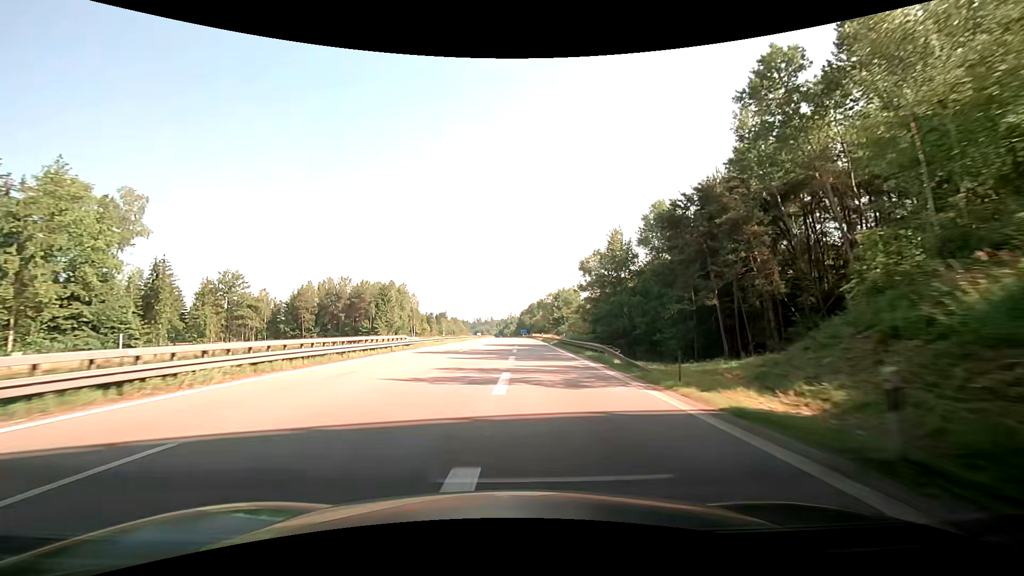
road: motorway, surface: asphalt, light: Day
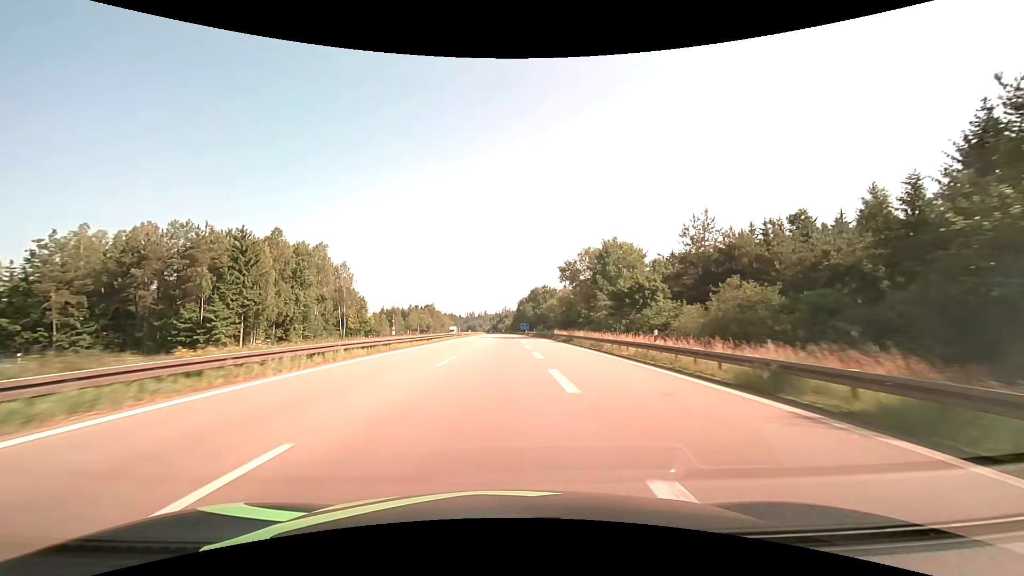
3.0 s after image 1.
(-0.2, +73.5) m; +1°
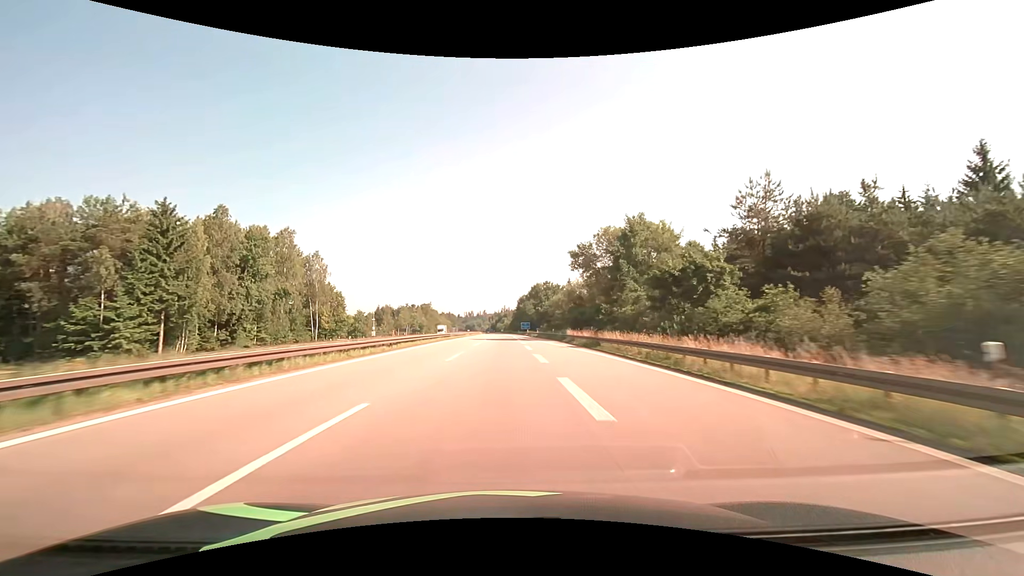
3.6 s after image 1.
(0.0, +15.0) m; 0°
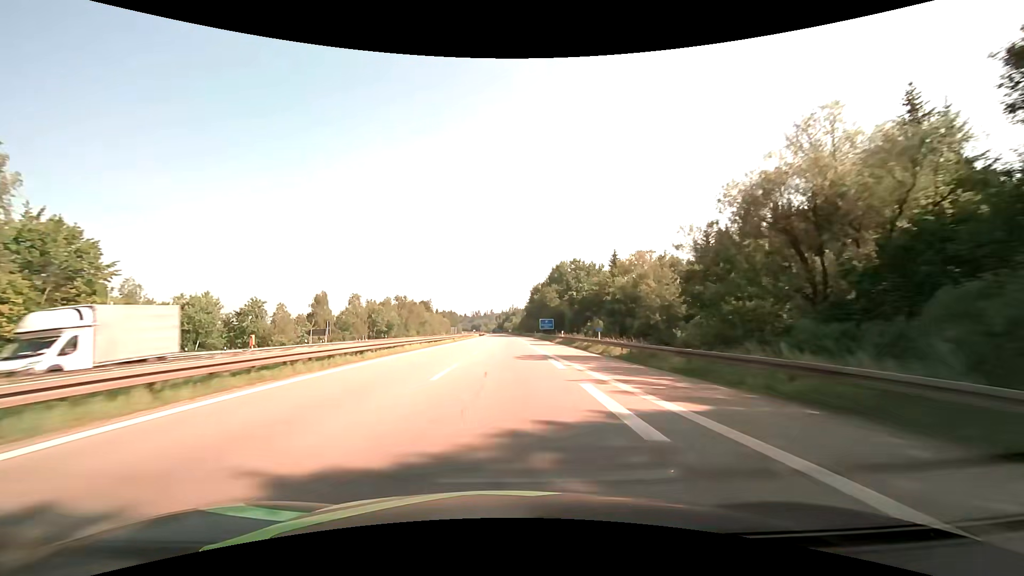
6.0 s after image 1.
(-0.6, +61.6) m; -1°
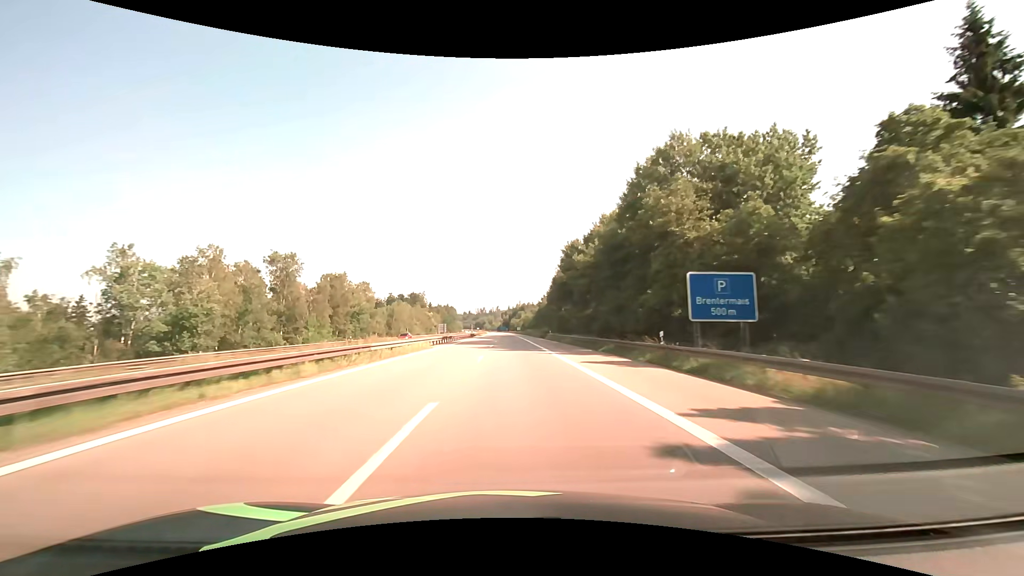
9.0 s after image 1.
(-0.6, +82.9) m; -1°
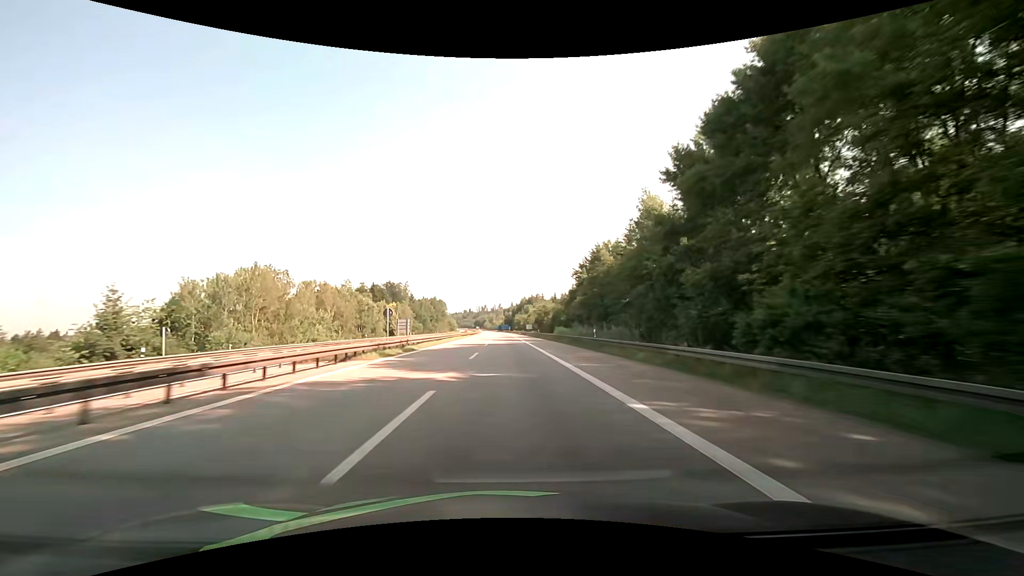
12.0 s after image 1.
(0.0, +88.9) m; 0°
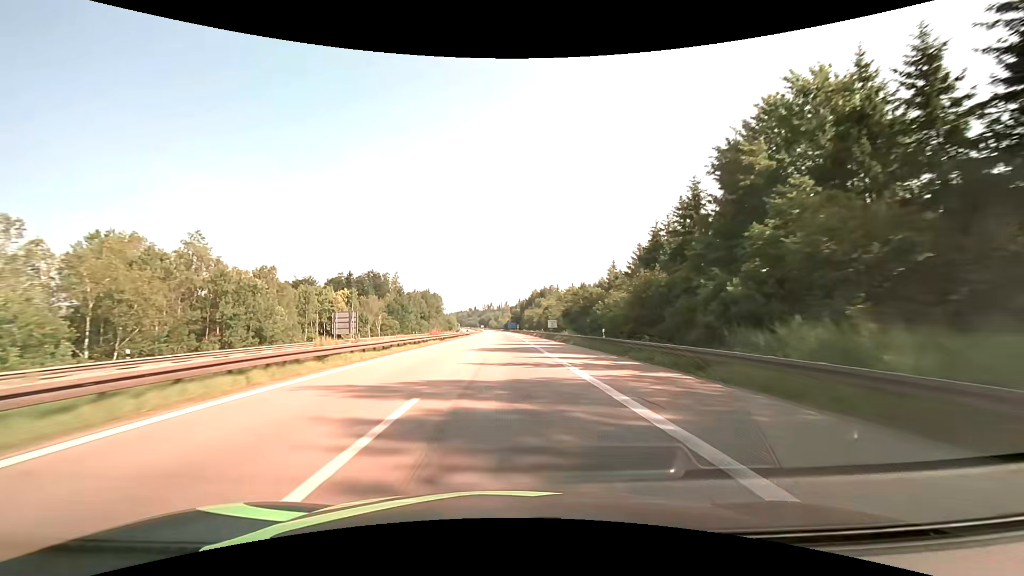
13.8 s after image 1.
(-0.5, +55.4) m; -1°
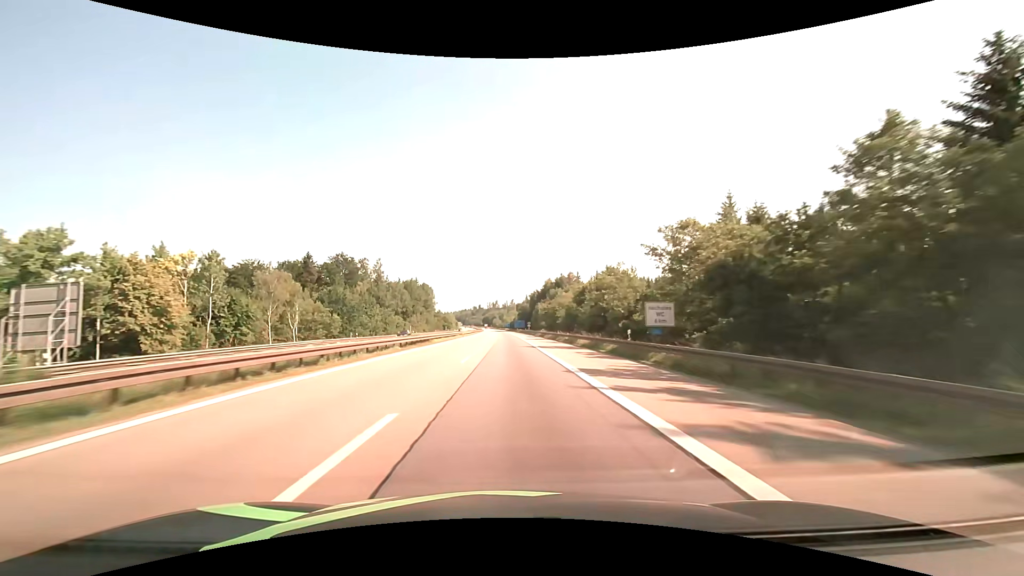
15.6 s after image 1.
(-0.4, +56.1) m; -1°
